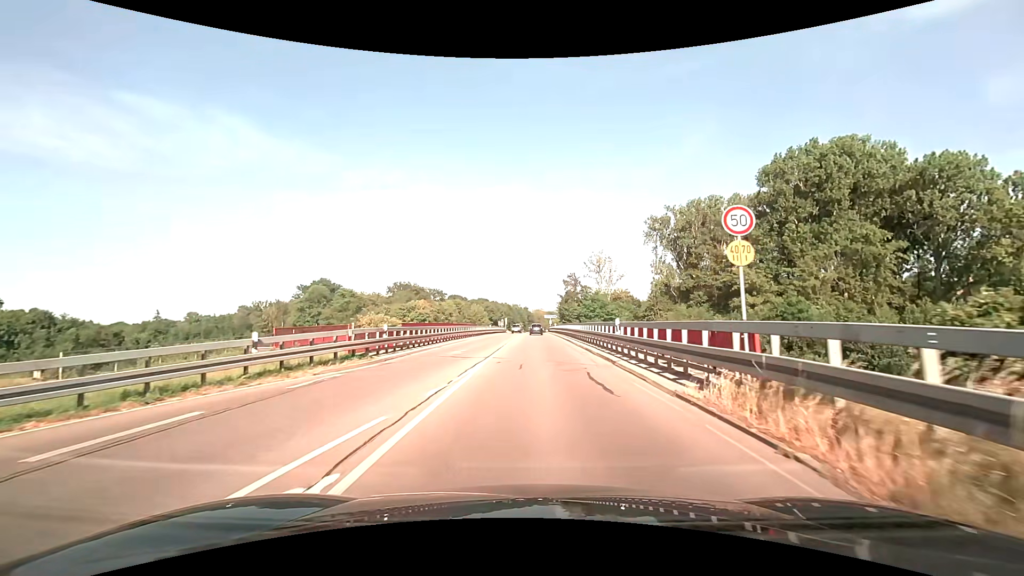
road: primary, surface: asphalt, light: Day
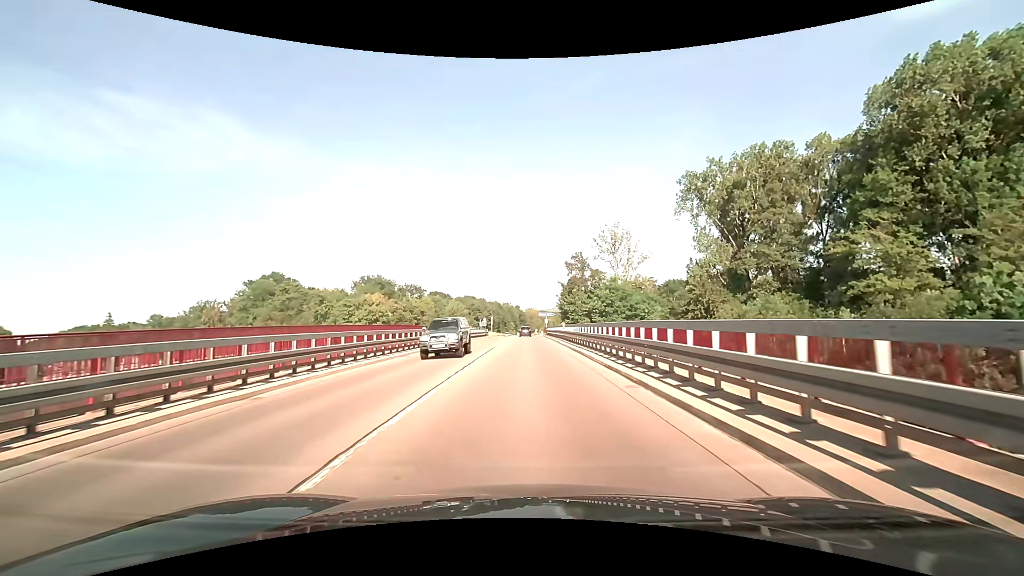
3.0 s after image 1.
(+0.3, +32.2) m; +1°
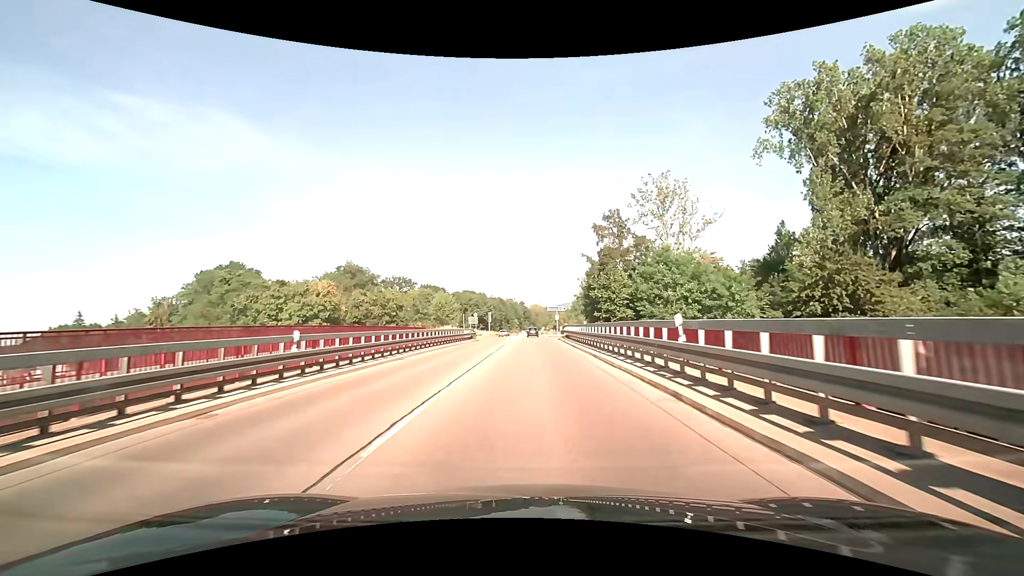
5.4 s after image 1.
(-0.2, +28.2) m; -1°
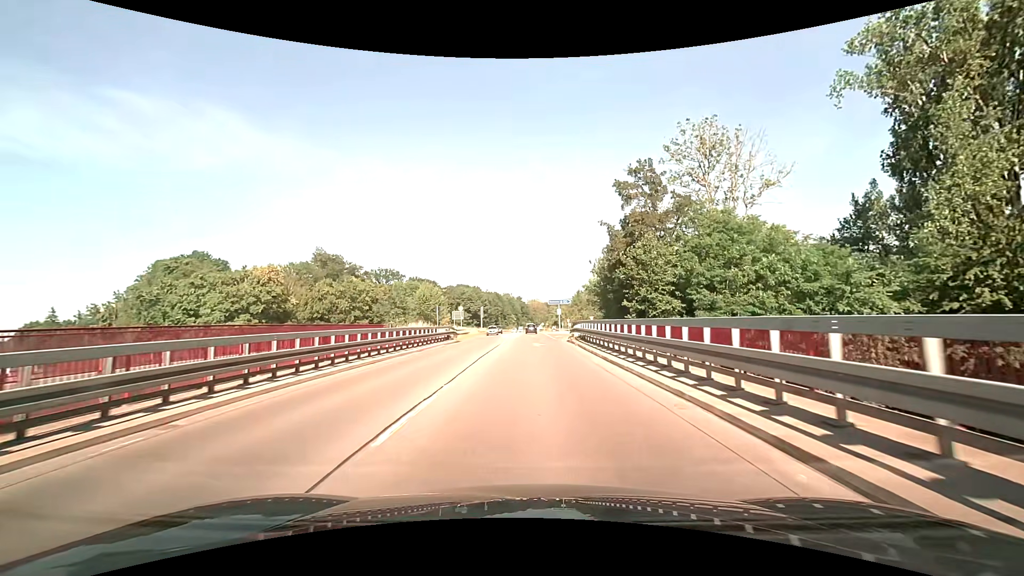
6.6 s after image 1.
(0.0, +15.0) m; 0°
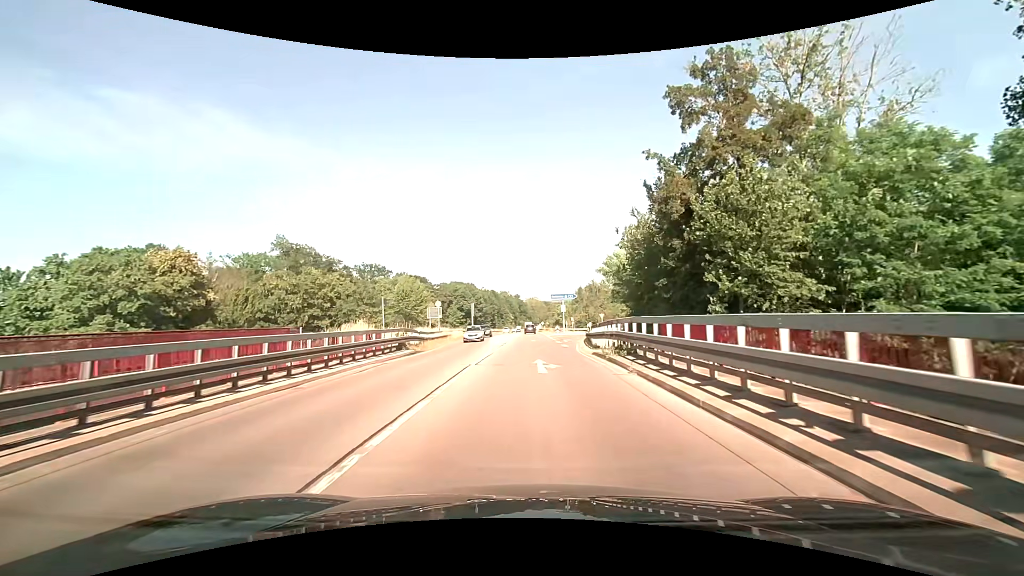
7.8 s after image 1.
(0.0, +14.9) m; 0°
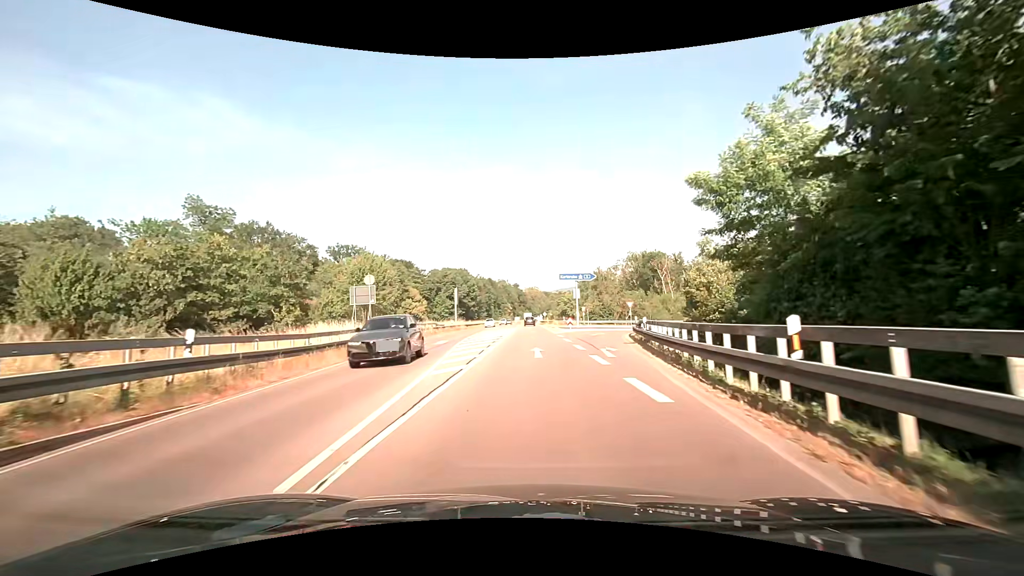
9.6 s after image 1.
(0.0, +21.5) m; 0°
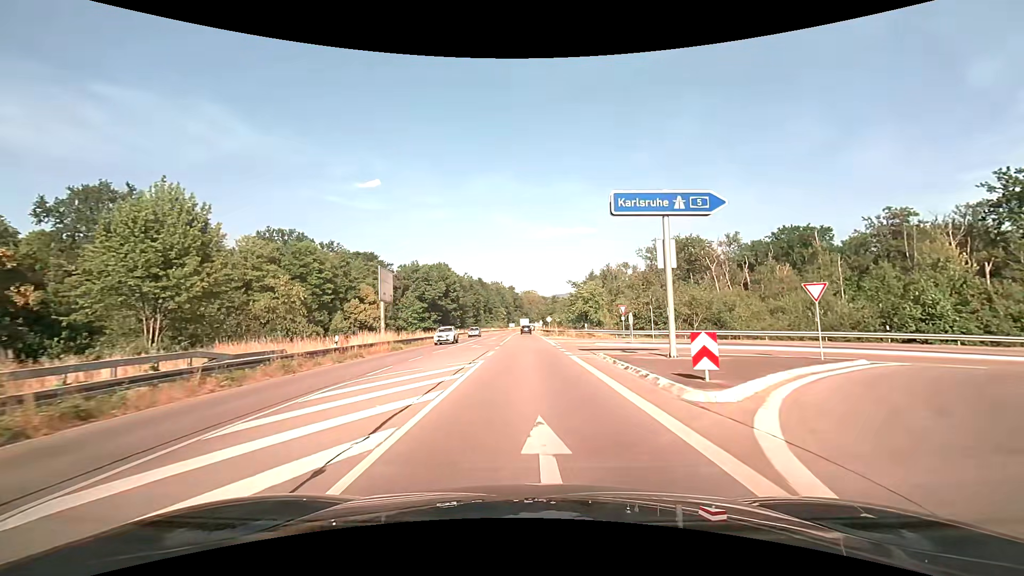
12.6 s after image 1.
(+0.1, +36.1) m; 0°
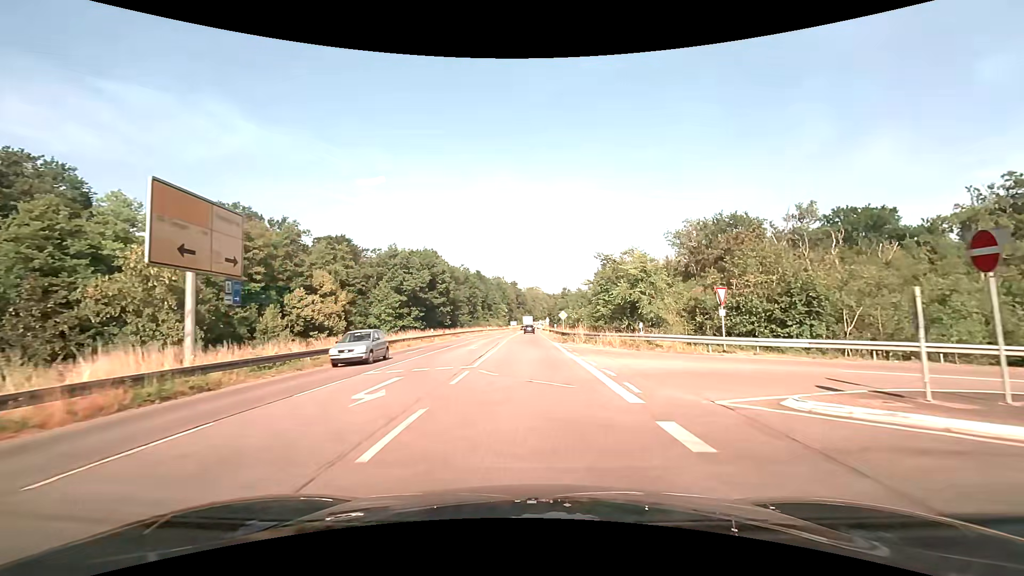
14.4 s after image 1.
(0.0, +22.3) m; 0°
(0, +10) (0, +20) (0, +30) (0, +40) (0, +50) (0, +60) (0, +70) (0, +80) (0, +90) (+1, +100) m
